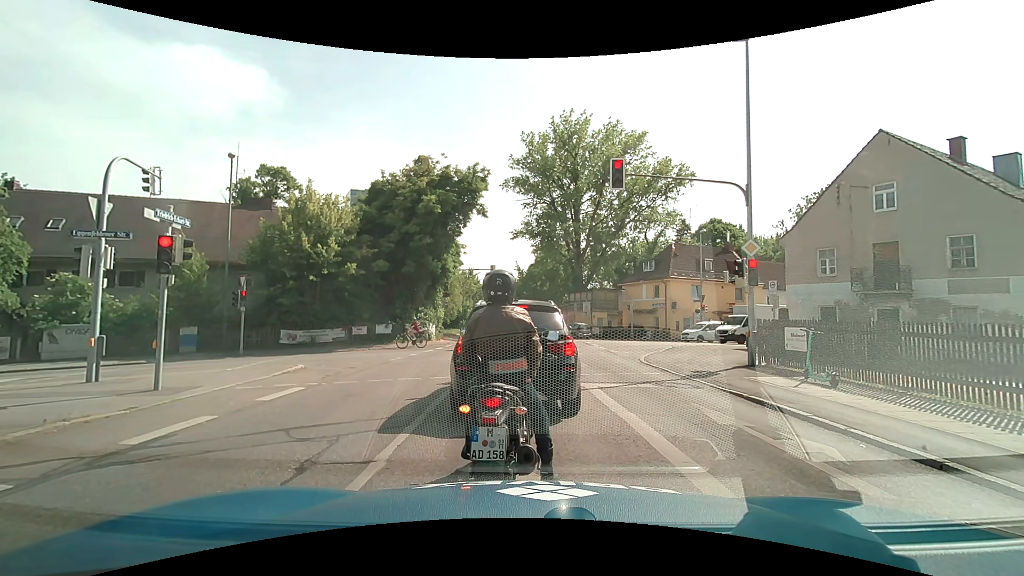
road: secondary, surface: asphalt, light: Day
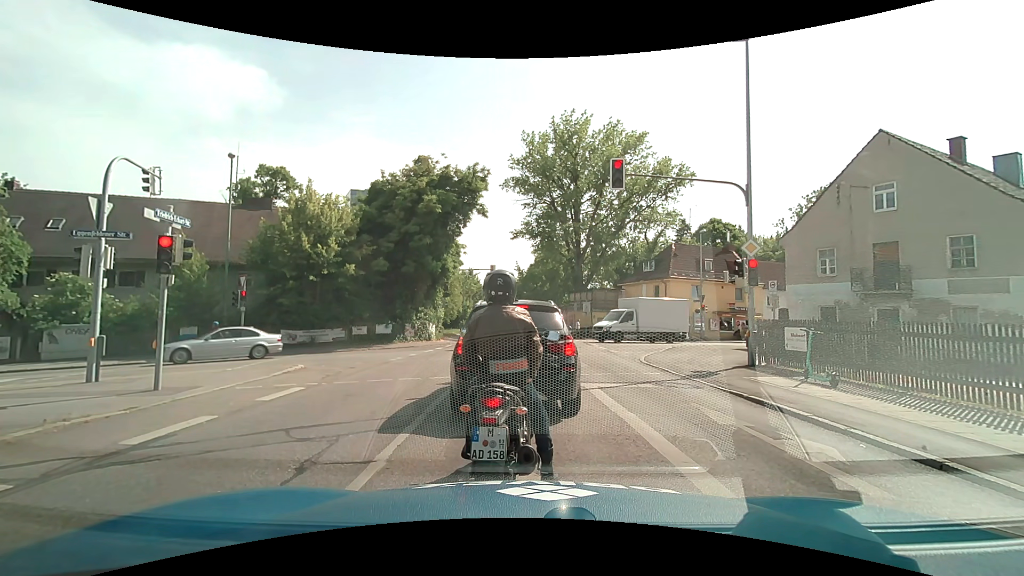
(0.0, 0.0) m; 0°
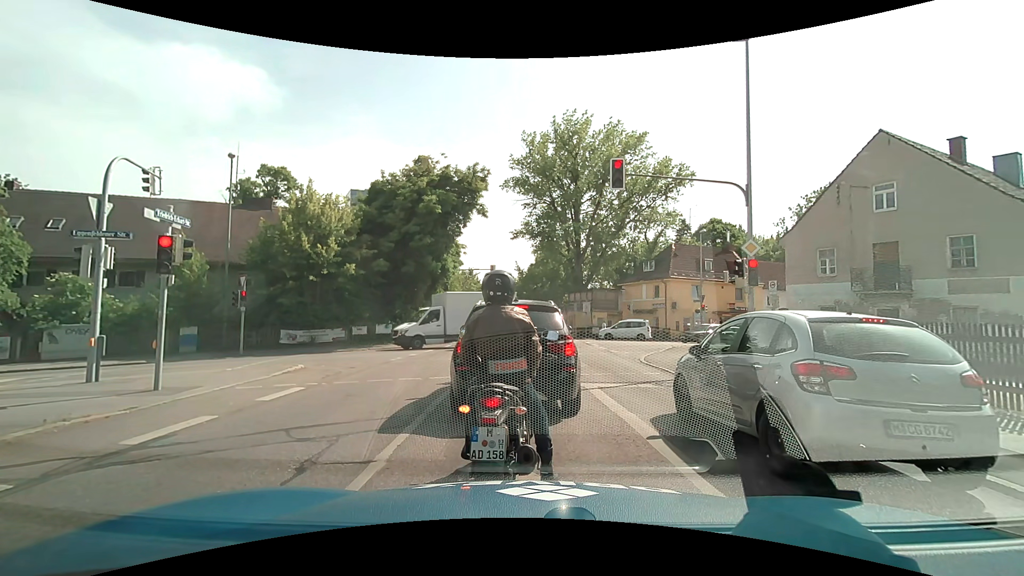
(0.0, 0.0) m; 0°
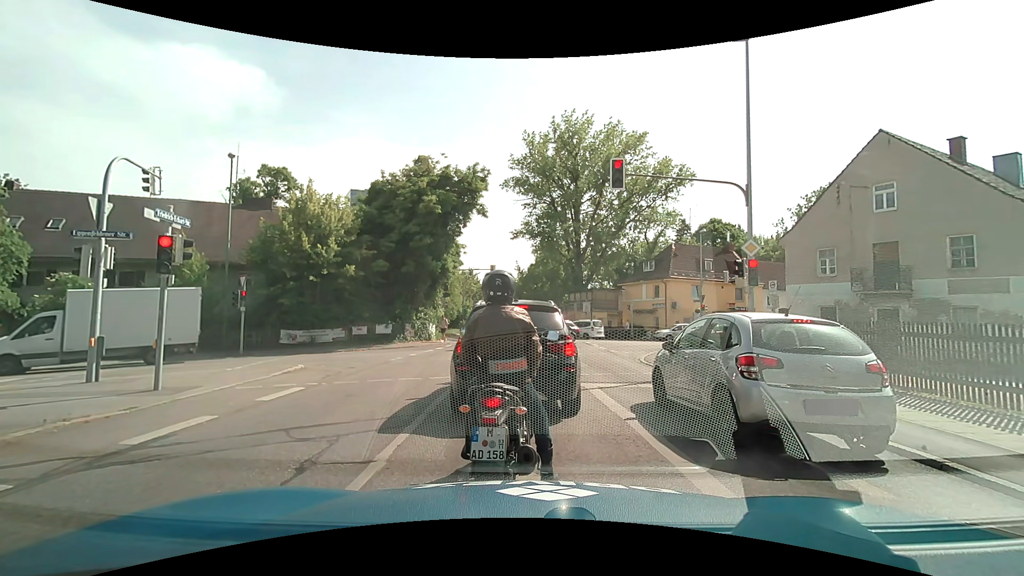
(0.0, 0.0) m; 0°
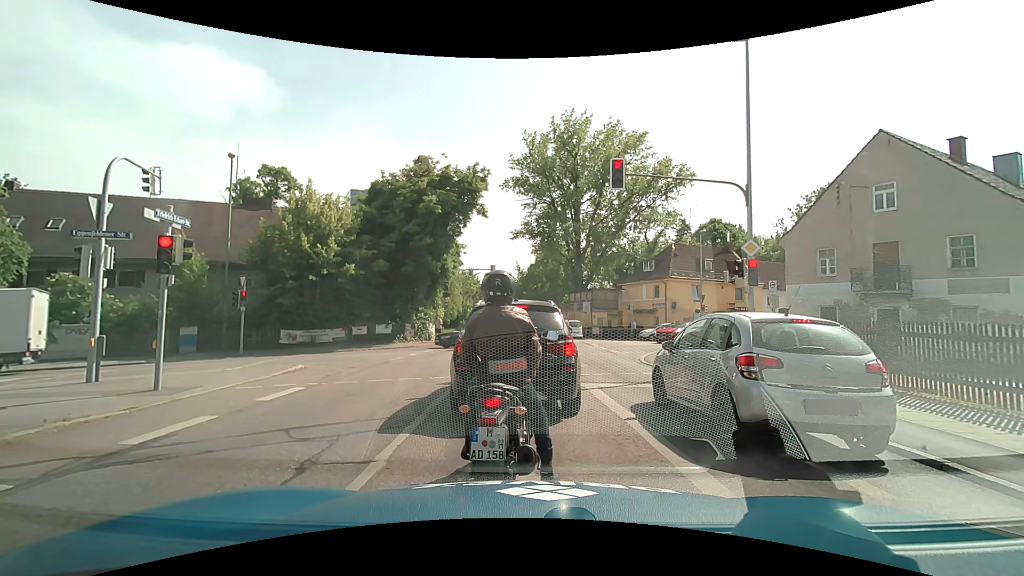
(0.0, 0.0) m; 0°
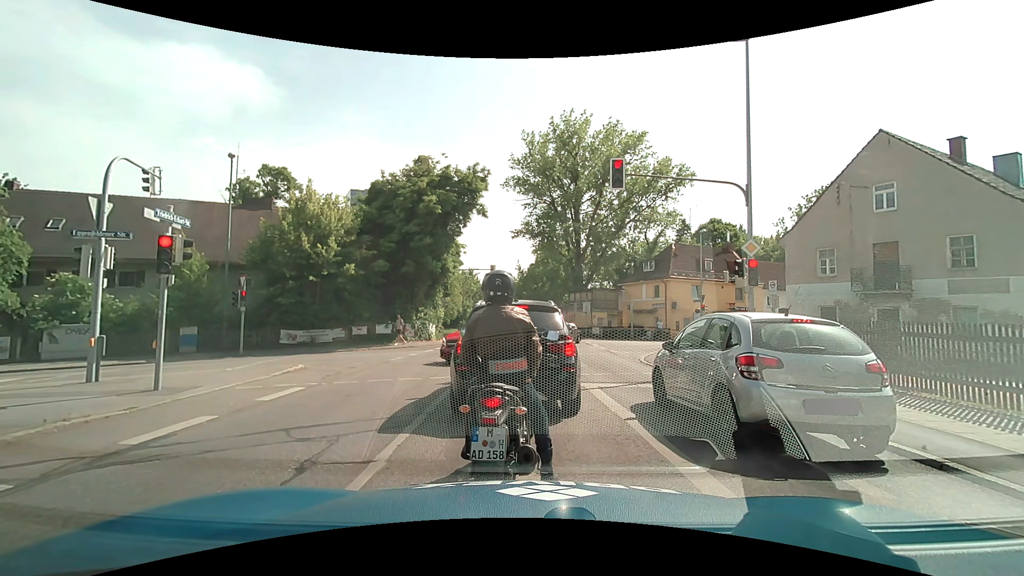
(0.0, 0.0) m; 0°
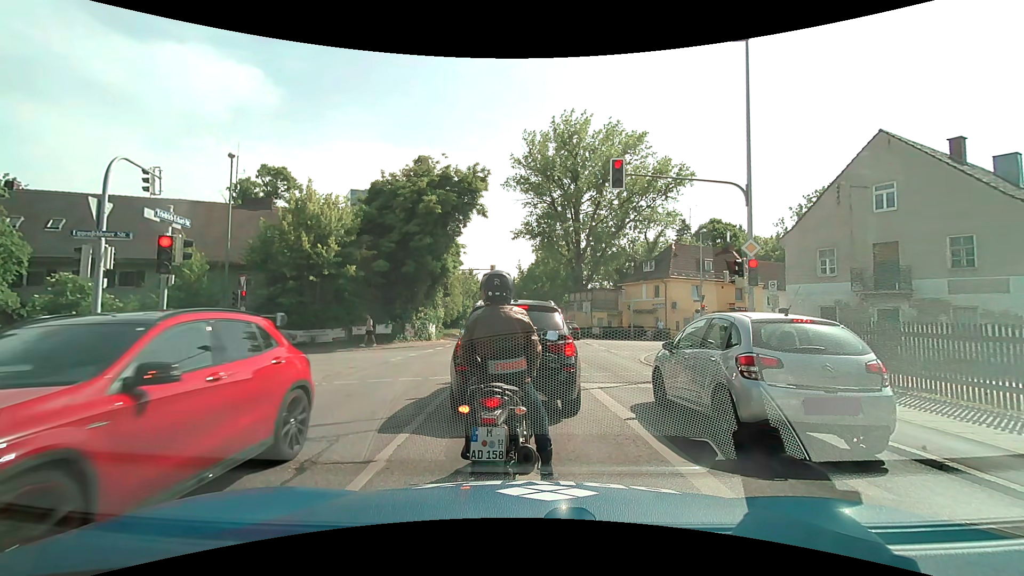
(0.0, 0.0) m; 0°
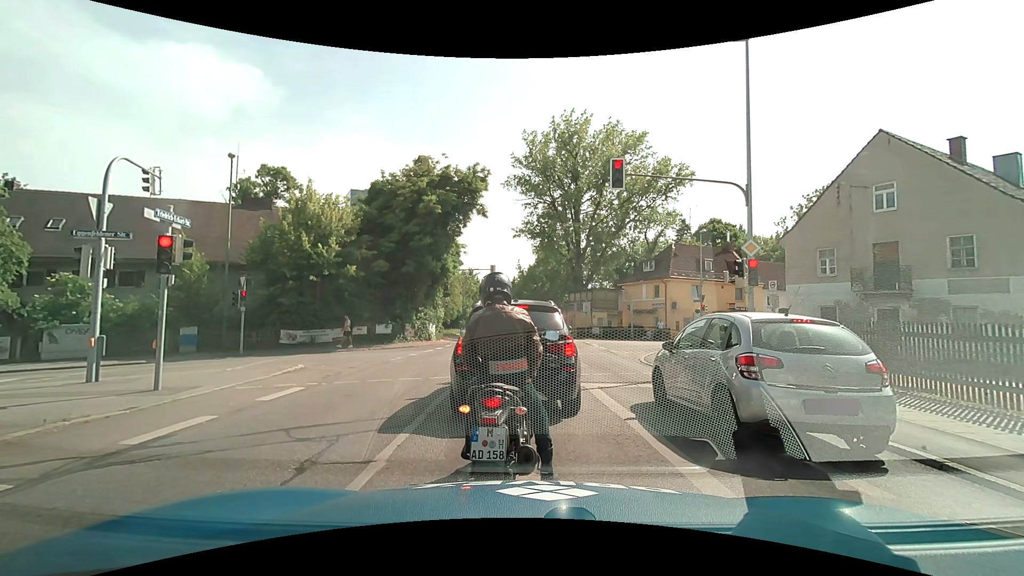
(0.0, 0.0) m; 0°
